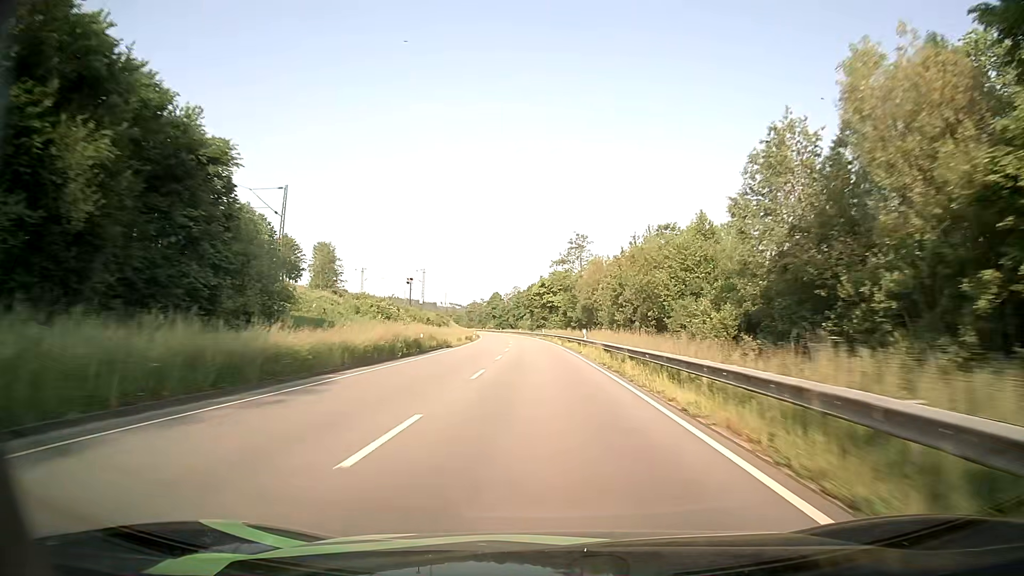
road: primary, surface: asphalt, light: Day
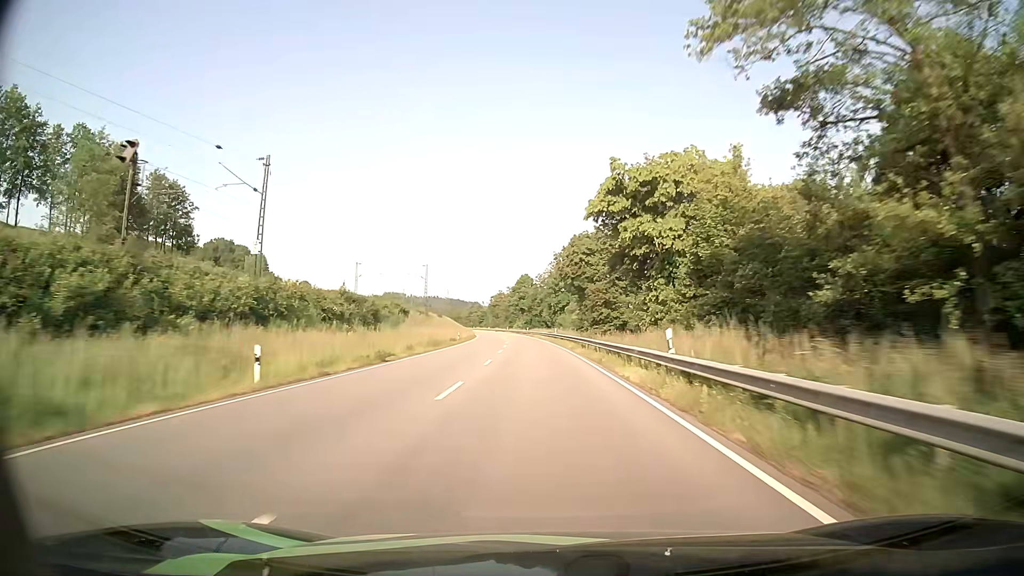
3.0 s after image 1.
(-2.5, +78.7) m; -4°
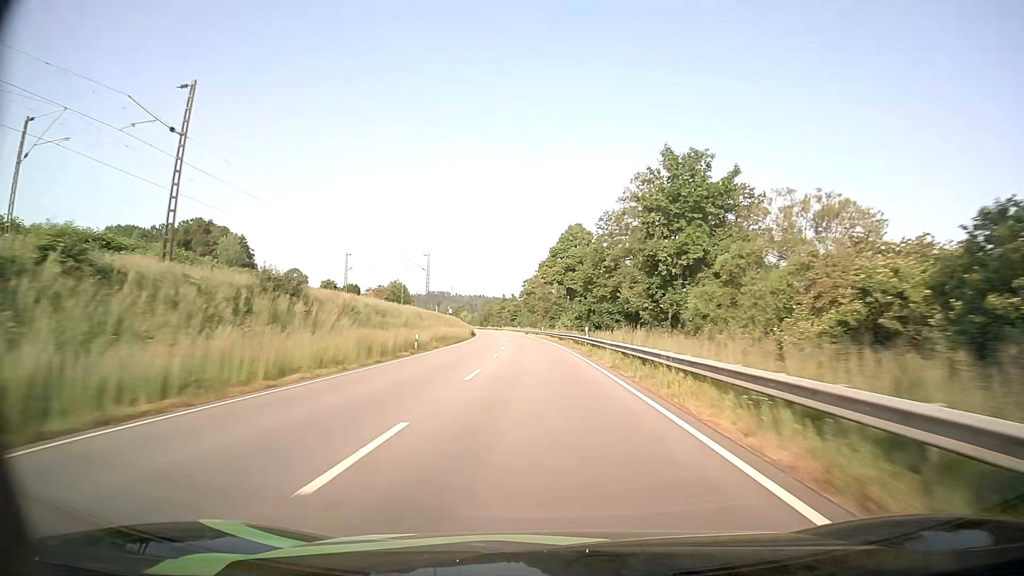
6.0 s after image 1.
(-3.3, +80.1) m; -4°
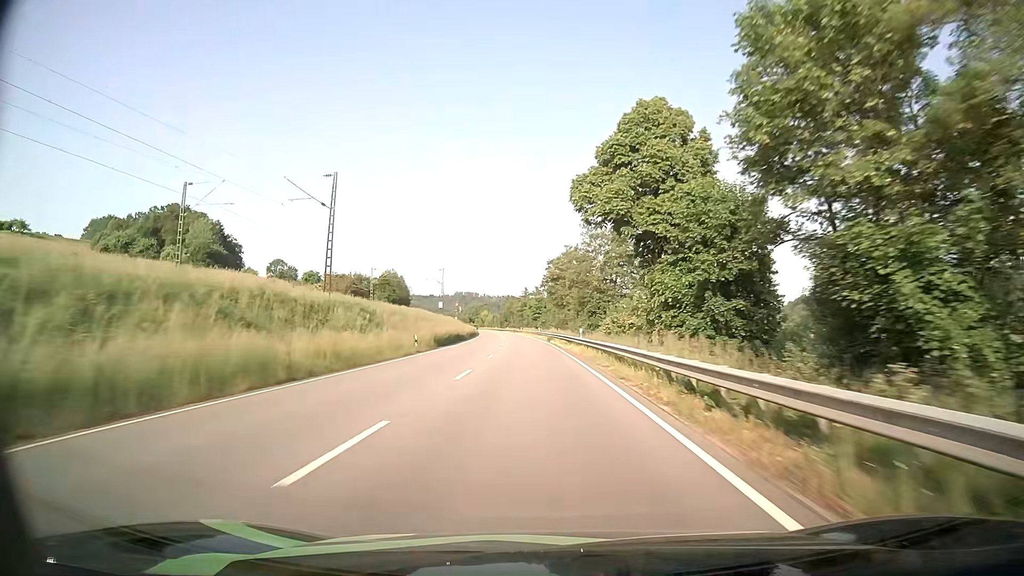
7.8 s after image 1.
(-0.9, +48.2) m; -2°
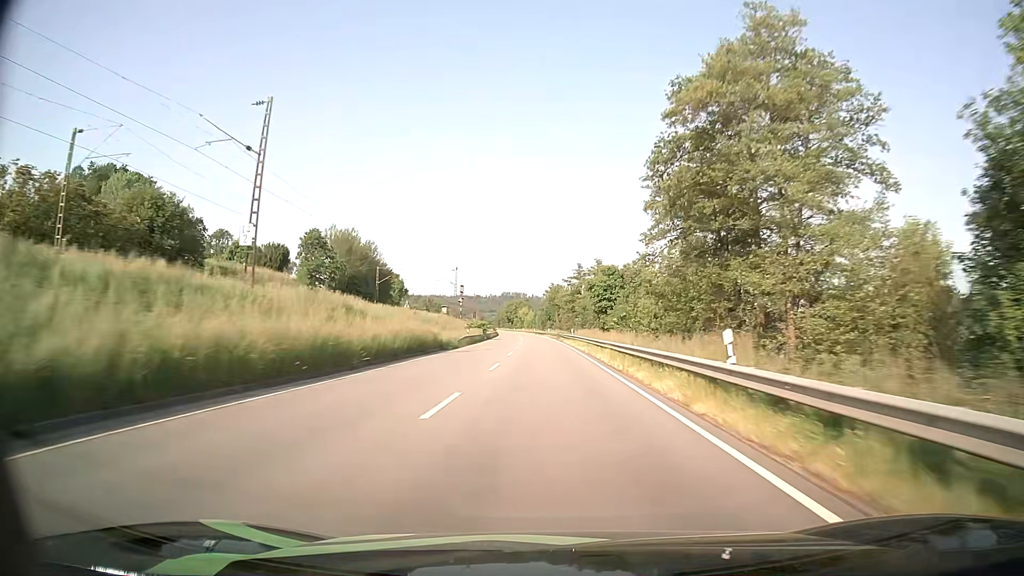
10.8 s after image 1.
(-3.5, +80.3) m; -4°
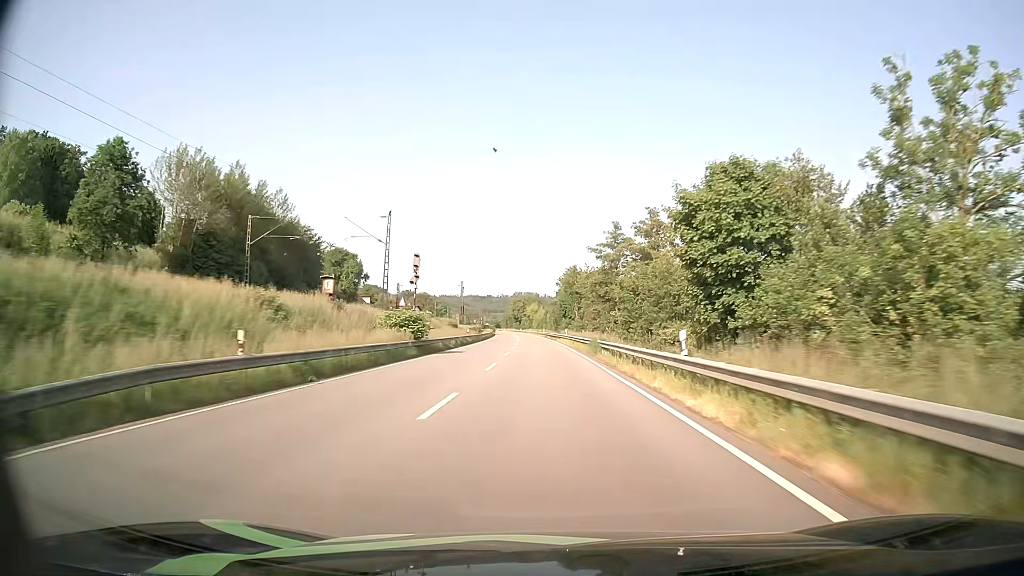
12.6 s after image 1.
(-0.4, +48.5) m; -1°
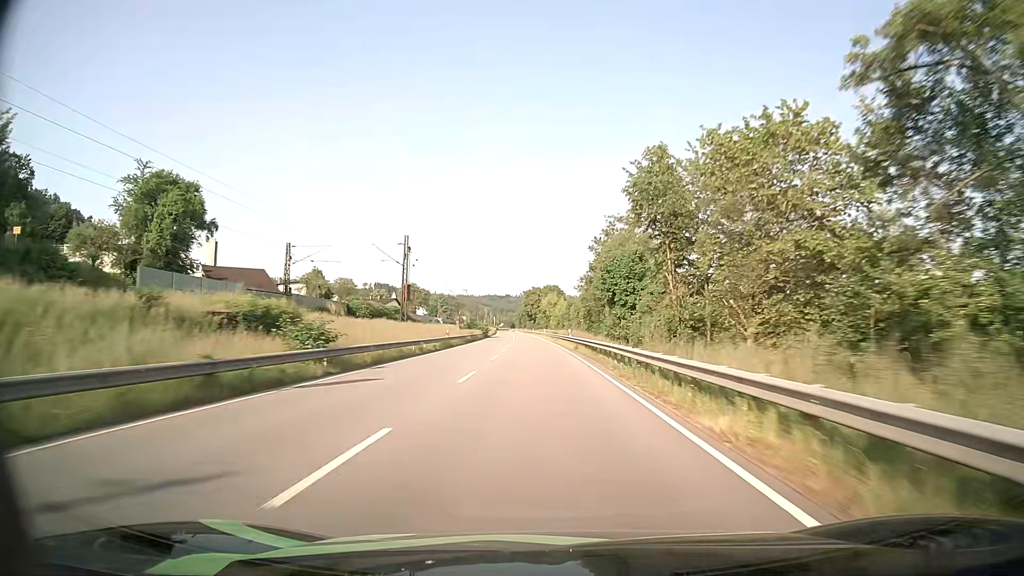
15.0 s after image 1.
(-0.8, +65.7) m; -1°
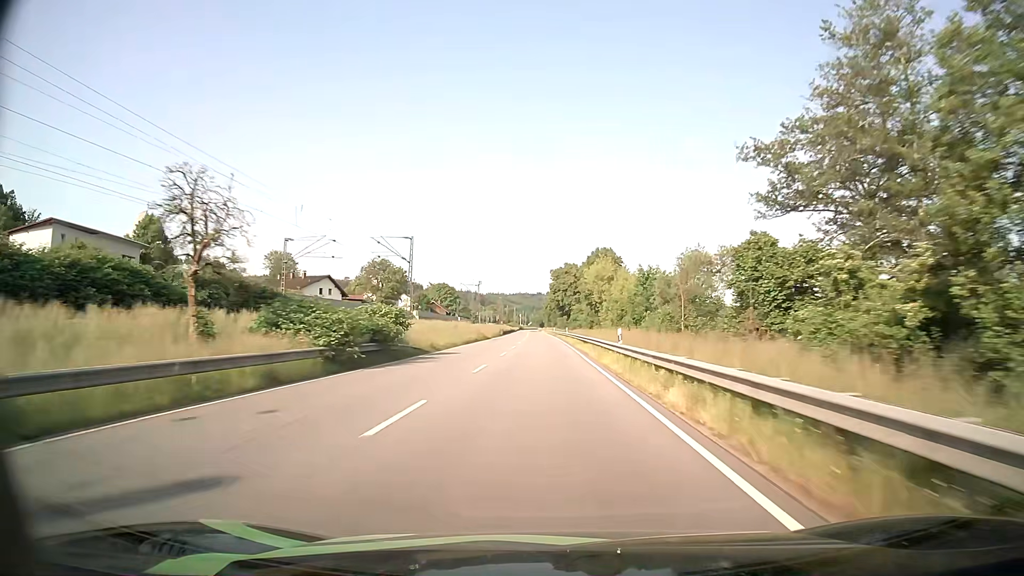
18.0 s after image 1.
(-2.1, +81.3) m; -3°
(0, +10) (0, +20) (0, +30) (0, +40) (0, +50) (0, +60) (-1, +70) (-1, +80) (-1, +90) (-1, +100) m
